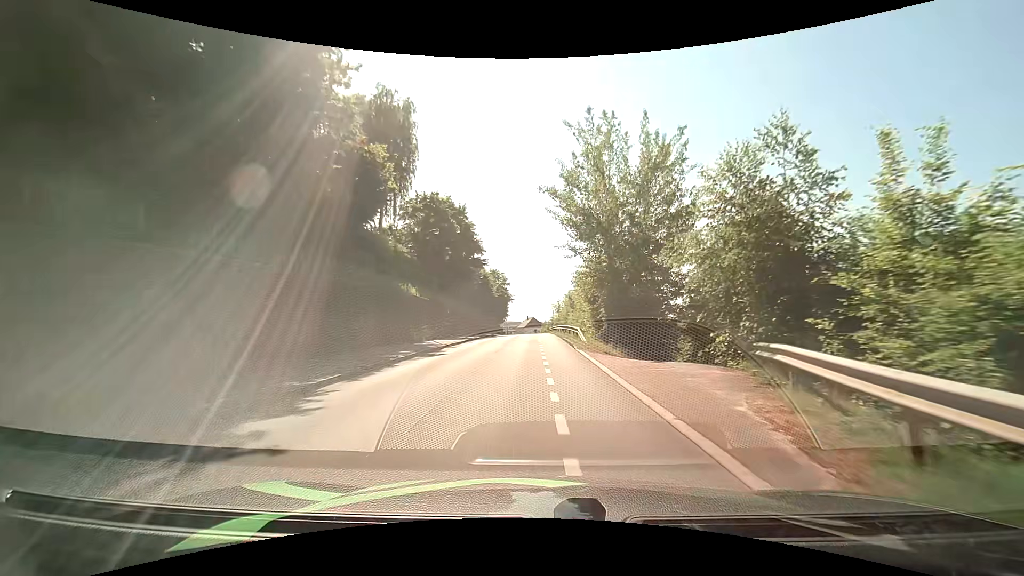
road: residential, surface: asphalt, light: Day
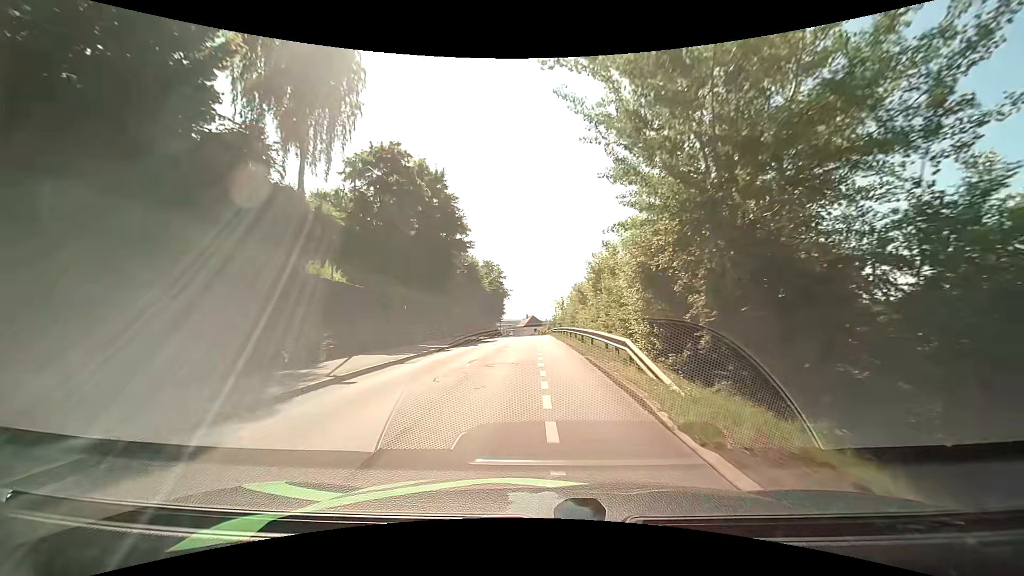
(-0.2, +14.6) m; -1°
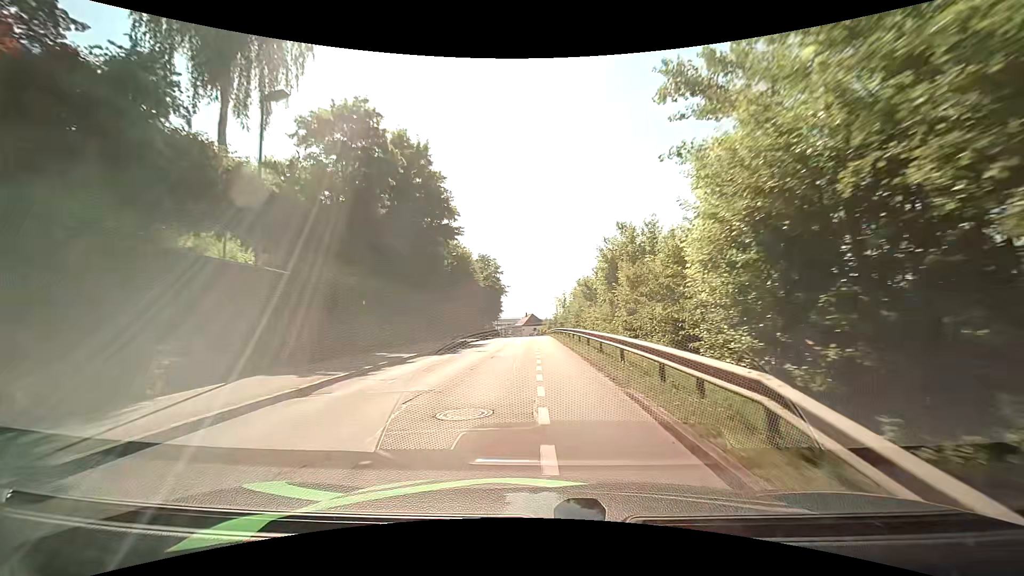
(0.0, +7.3) m; 0°
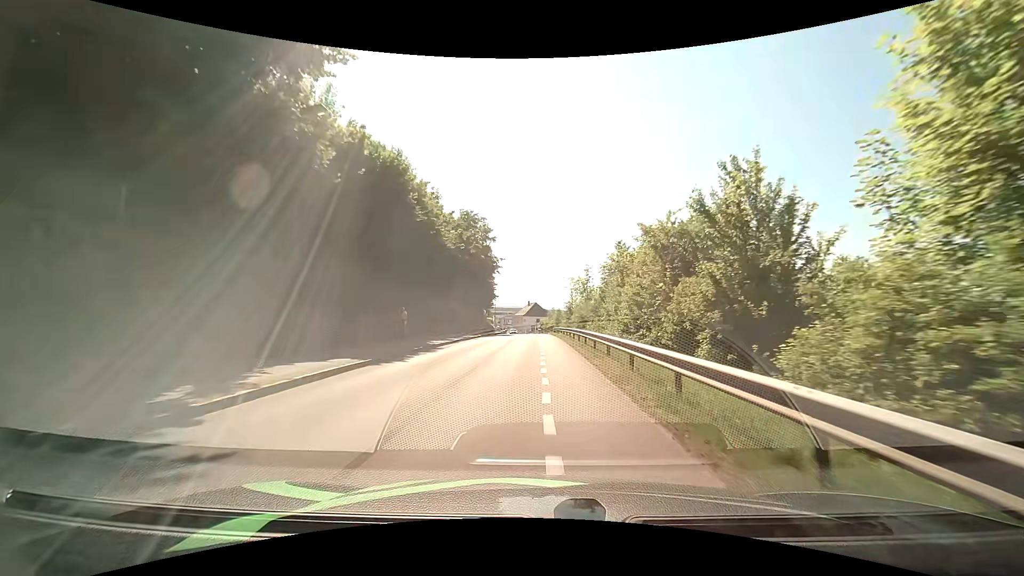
(-0.1, +28.9) m; 0°
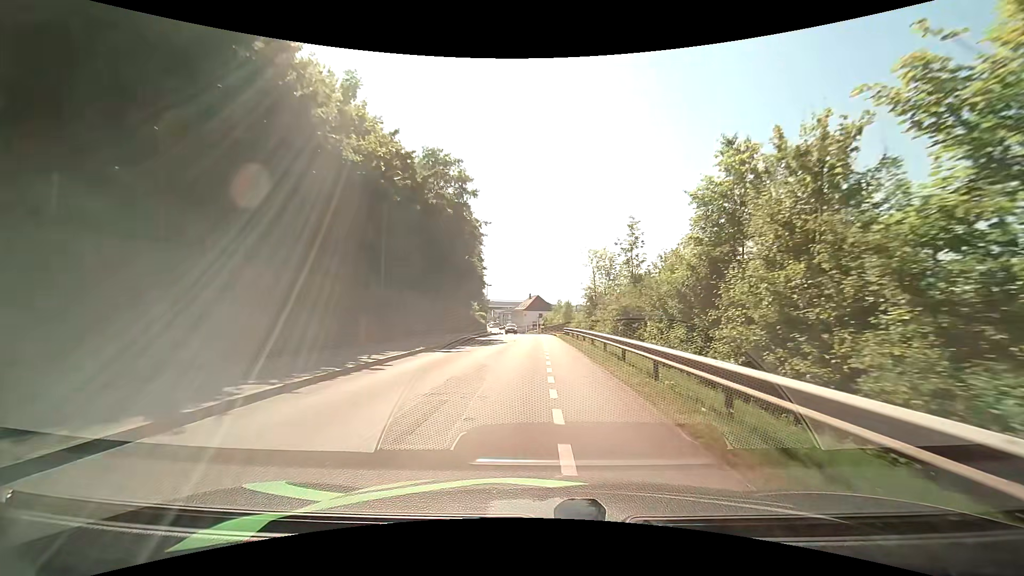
(-0.1, +21.8) m; 0°
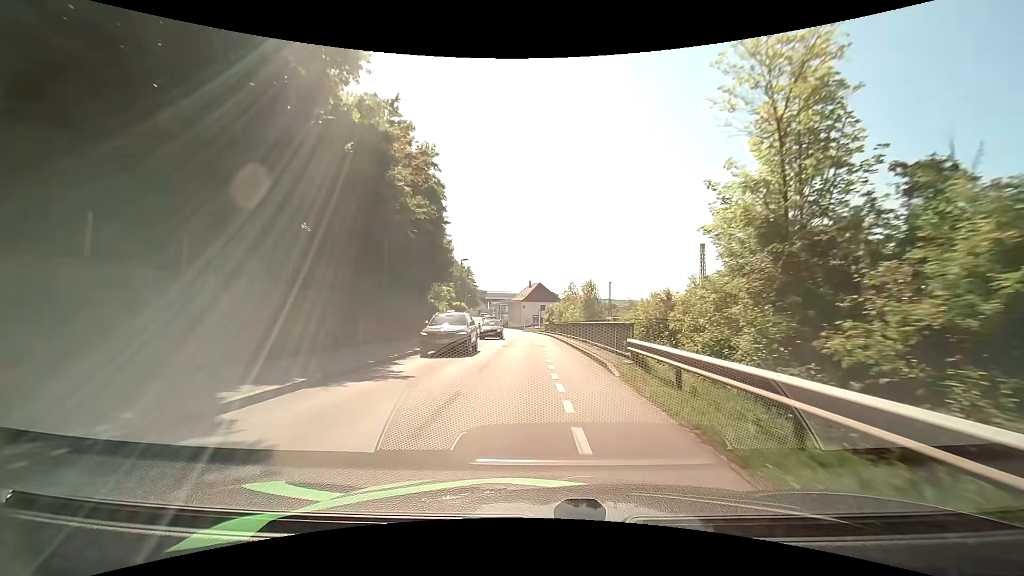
(-0.3, +29.7) m; -1°
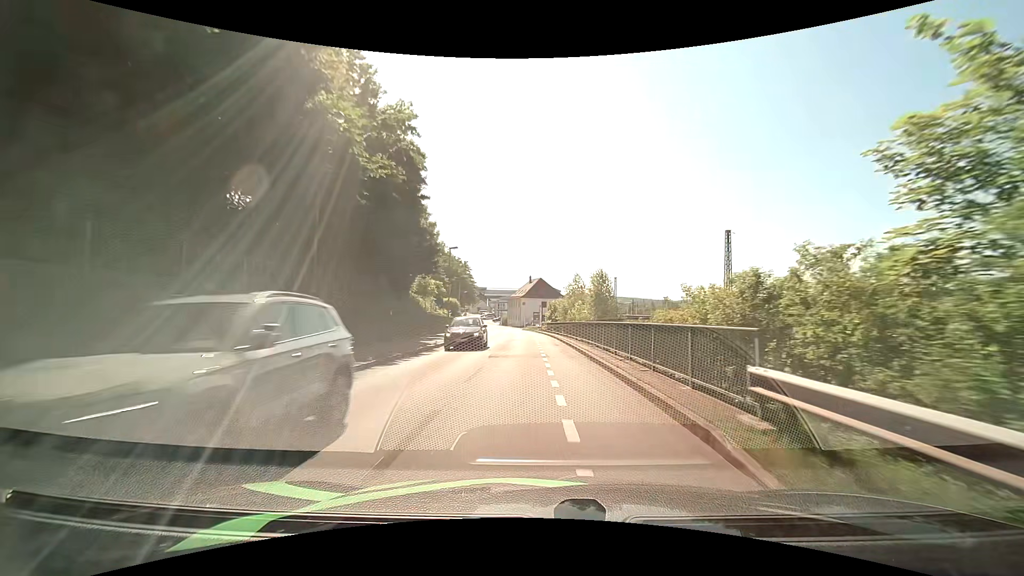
(0.0, +7.6) m; 0°
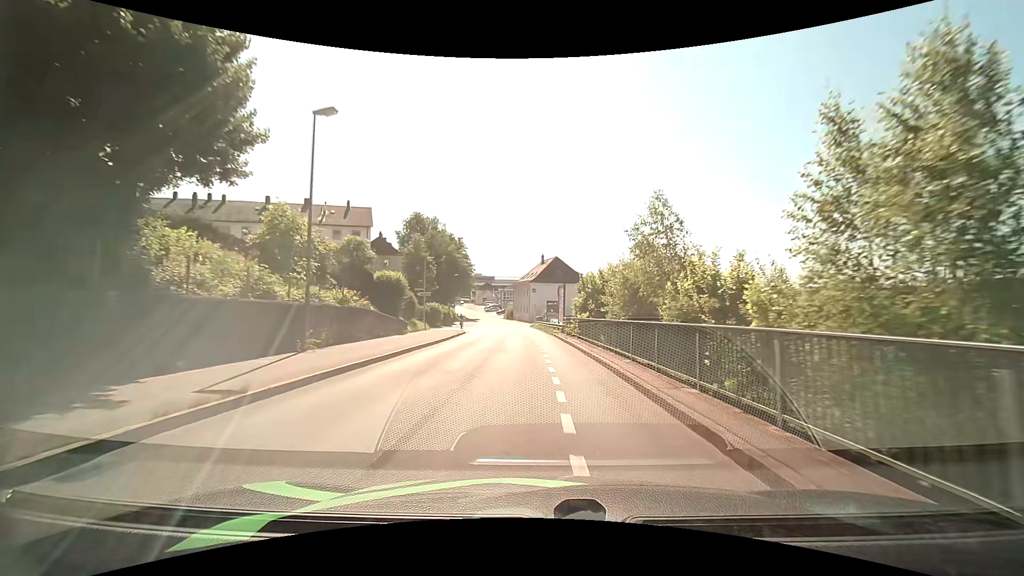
(-0.2, +30.0) m; -1°
(0, +10) (0, +20) (-1, +30) (-1, +40) (-2, +50) (-3, +60) (-3, +70) (-4, +80) (-6, +90) (-7, +100) m
